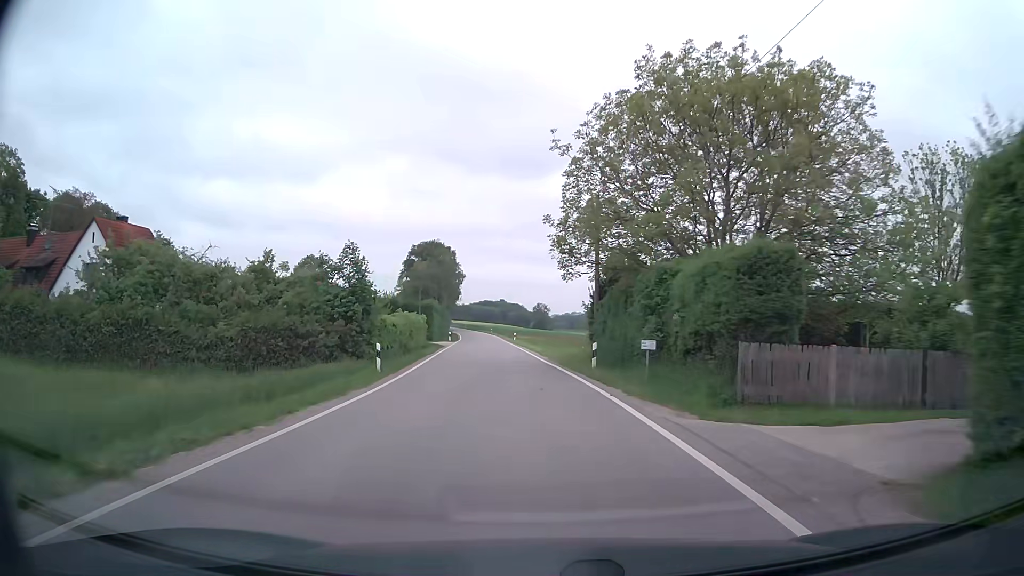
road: secondary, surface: asphalt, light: Day
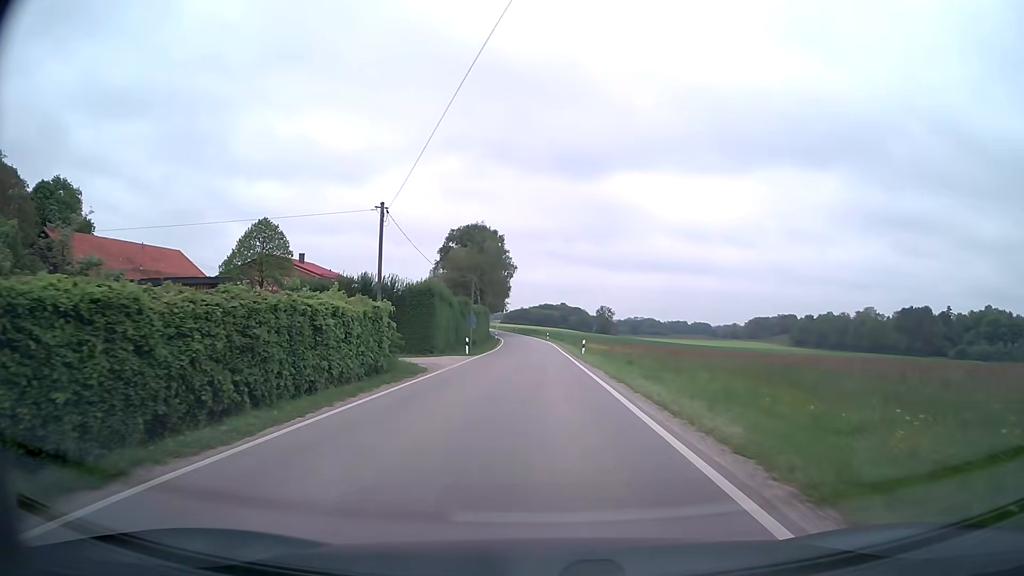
(-1.4, +30.5) m; -5°
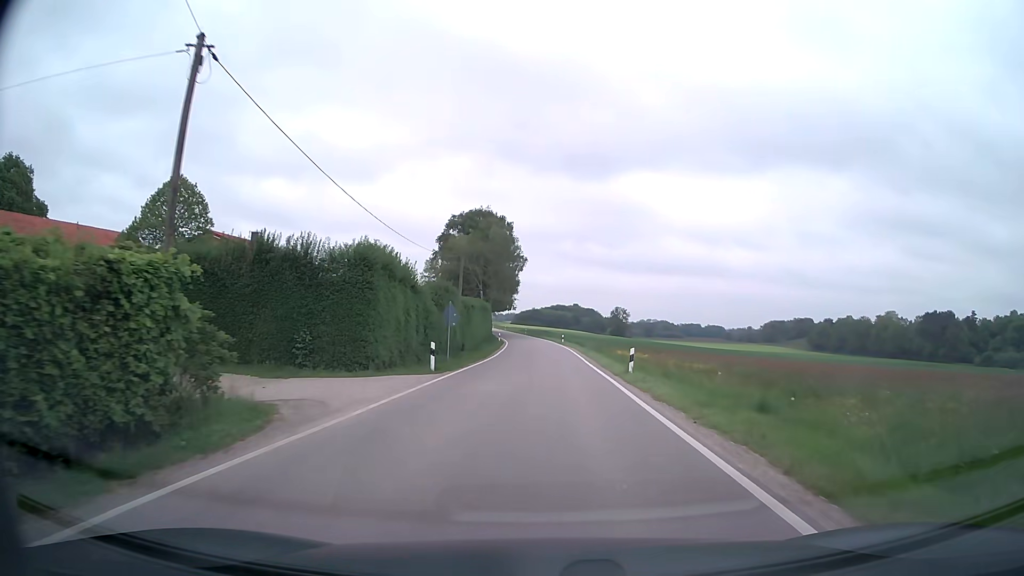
(-0.2, +16.0) m; -1°
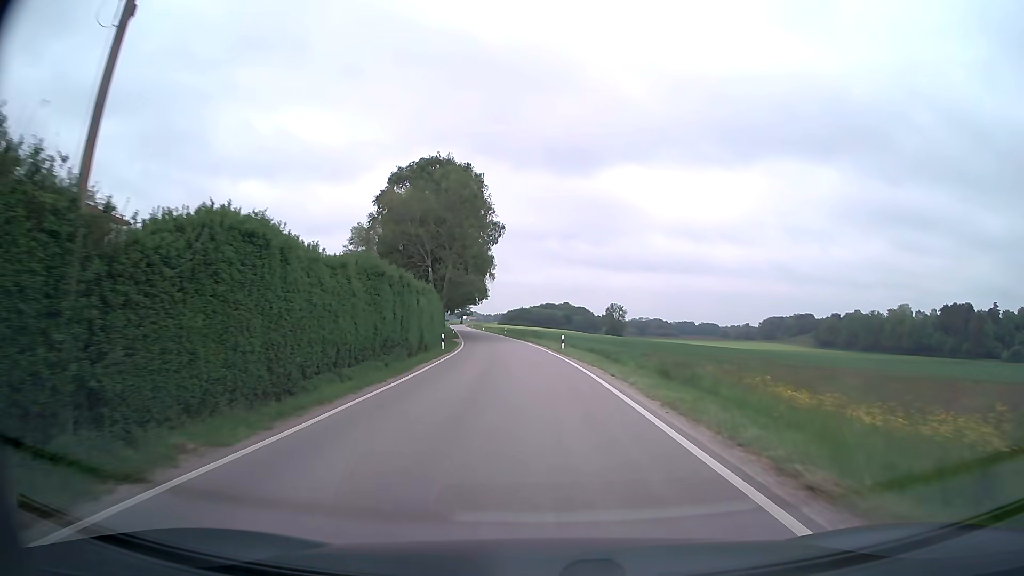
(+0.4, +33.3) m; +1°
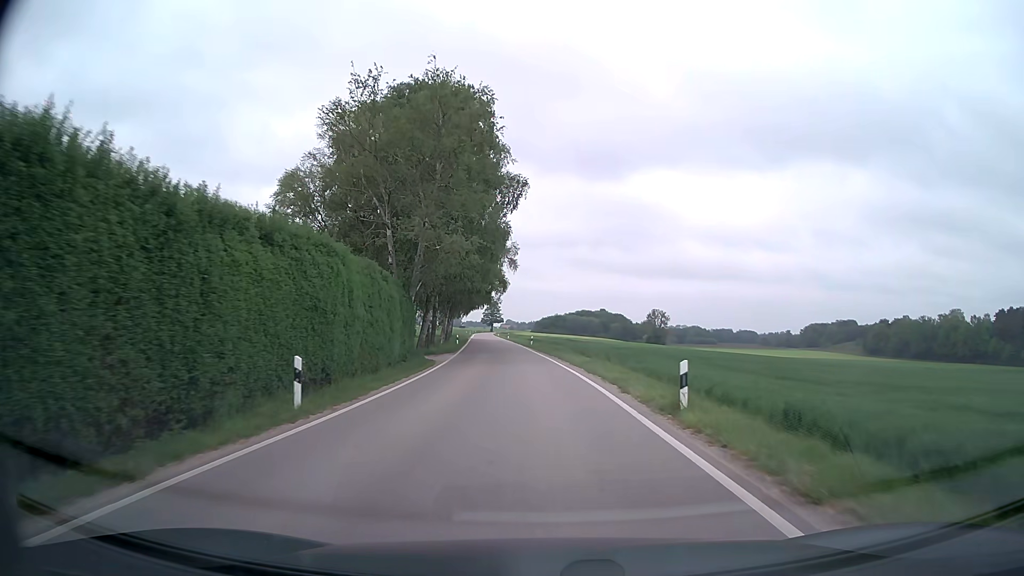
(-0.5, +26.0) m; -3°
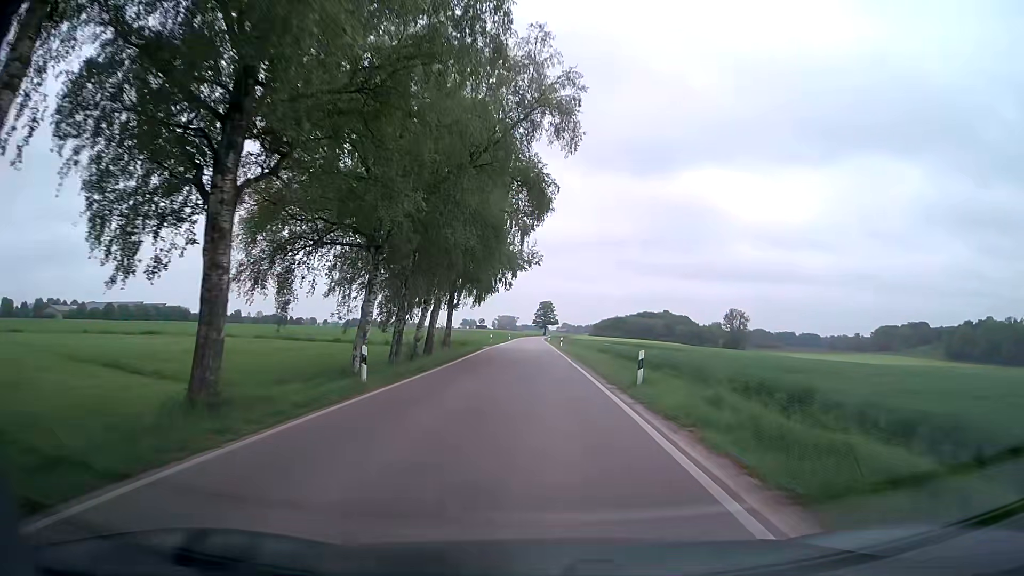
(-1.8, +44.5) m; -4°
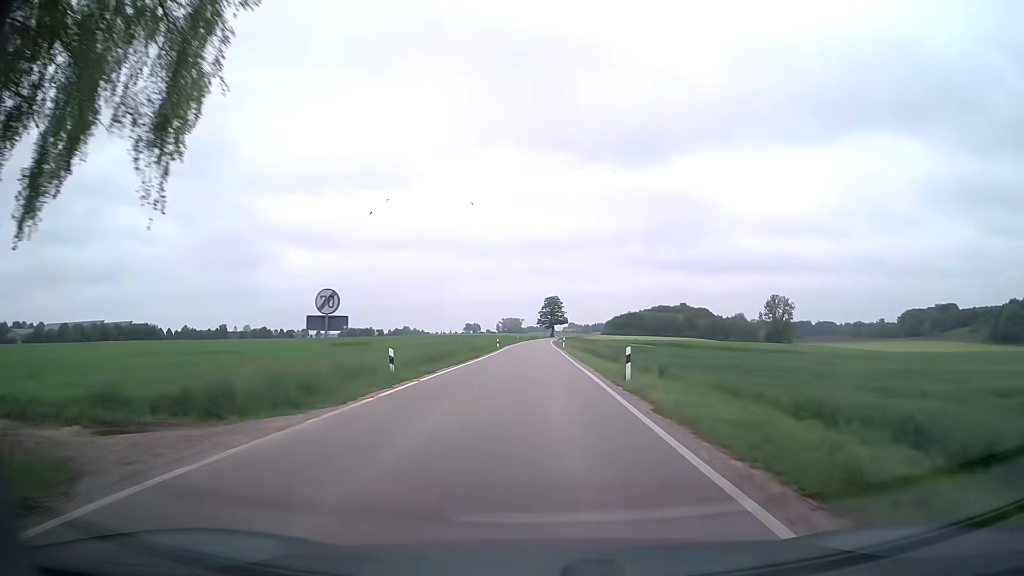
(-0.6, +45.9) m; -1°
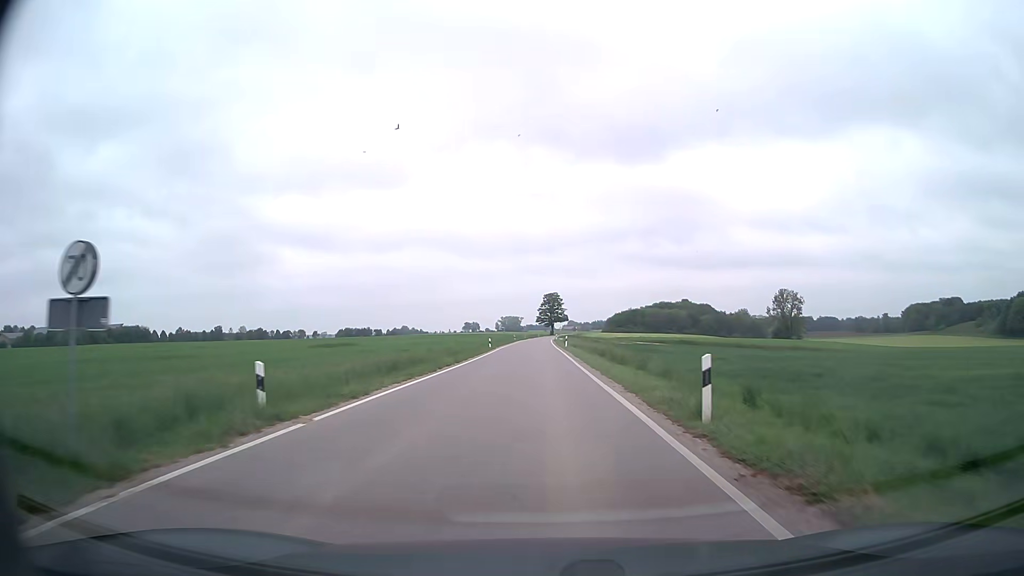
(0.0, +9.3) m; 0°
(0, +10) (0, +20) (0, +30) (0, +40) (0, +50) (0, +60) (0, +70) (0, +80) (-1, +90) (-1, +100) m
